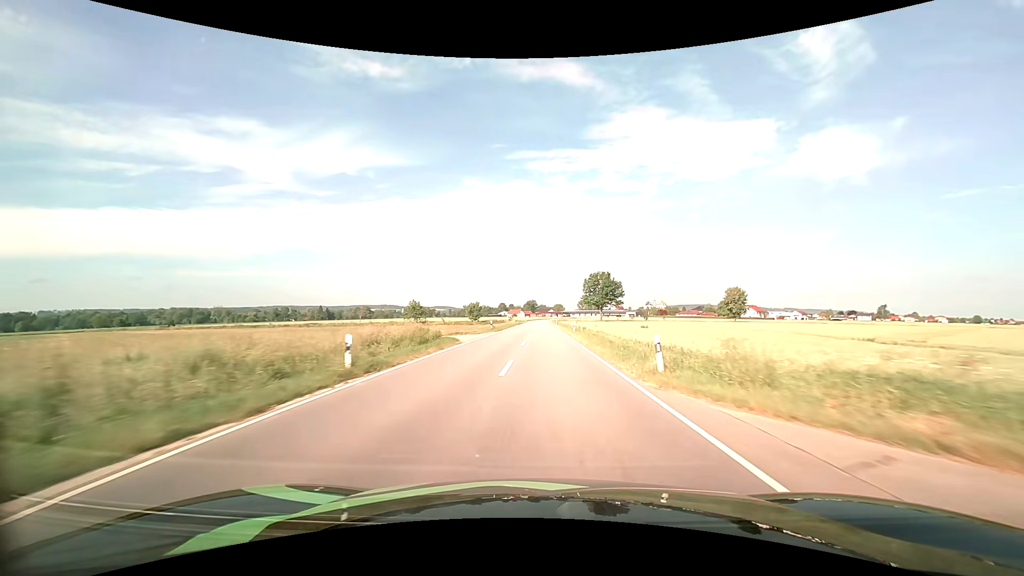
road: tertiary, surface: asphalt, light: Day
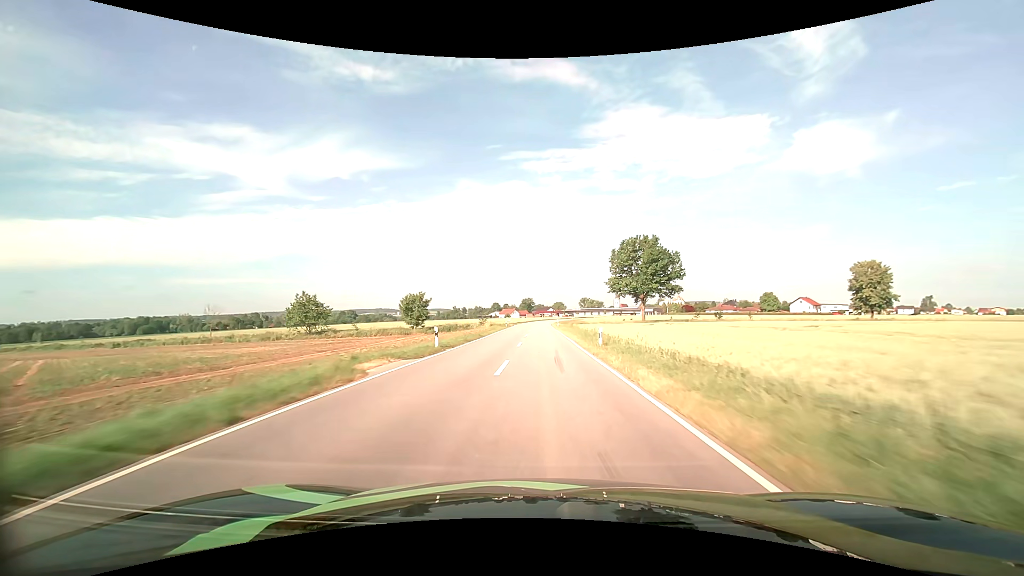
(+0.4, +71.7) m; 0°
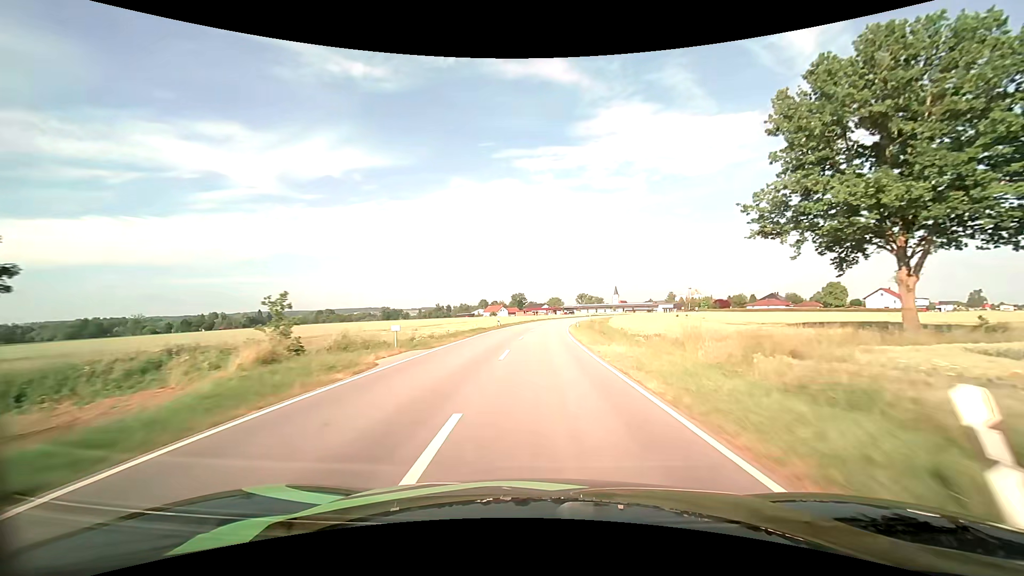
(-0.1, +68.7) m; +1°
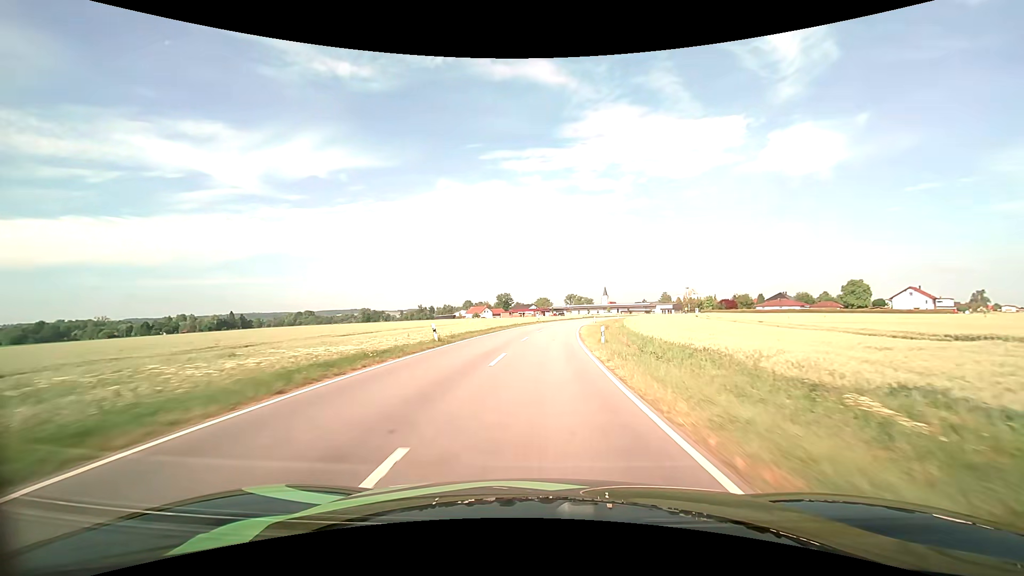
(+0.2, +25.5) m; +2°
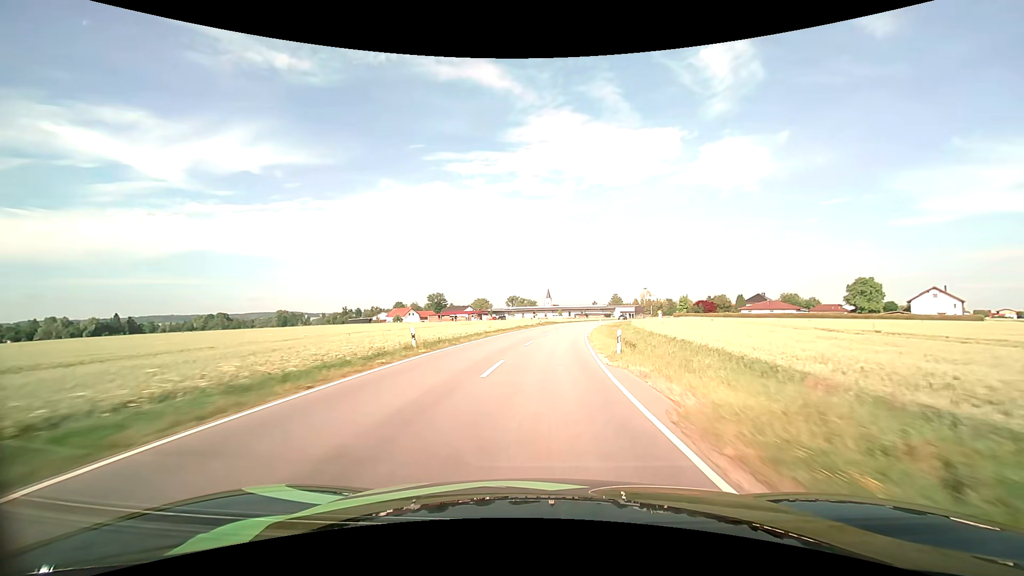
(+2.1, +49.7) m; +6°
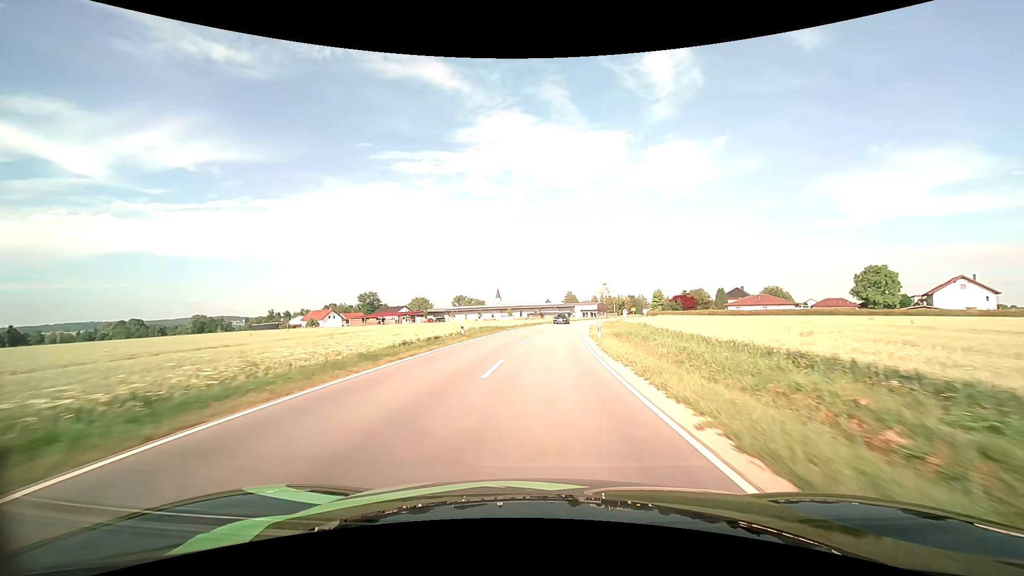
(+1.6, +36.1) m; +6°
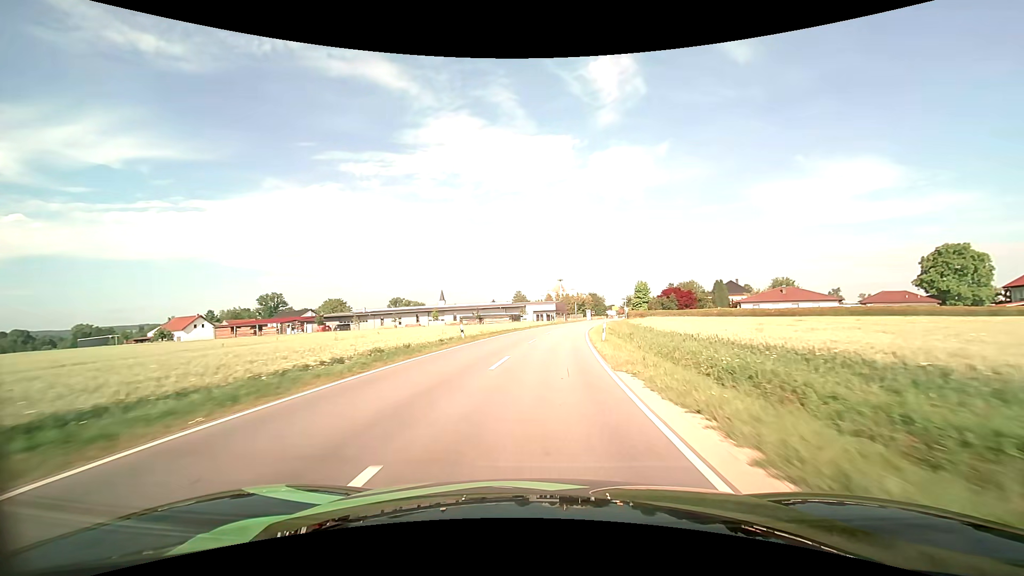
(+2.7, +45.8) m; +6°
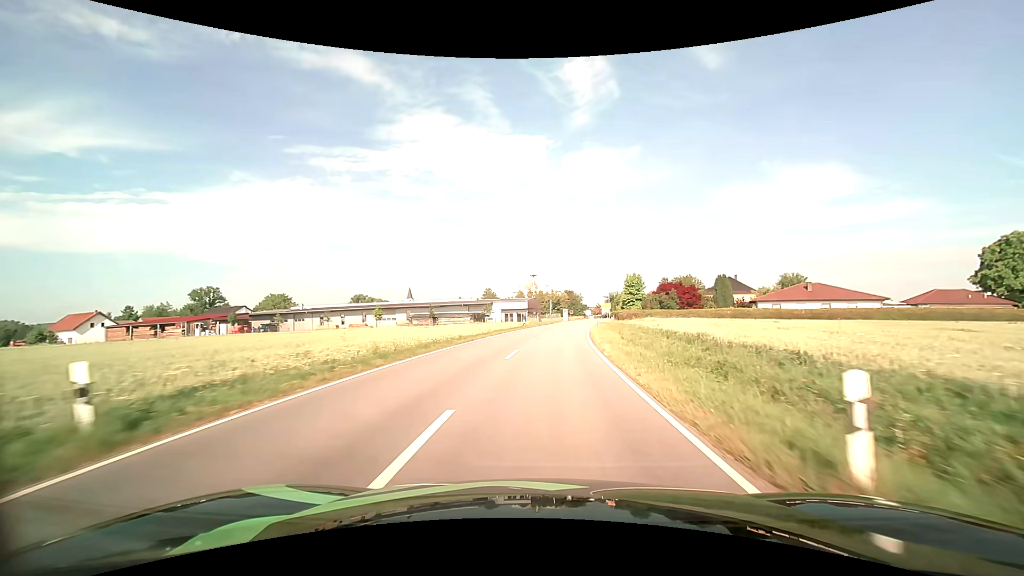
(+0.6, +21.3) m; +3°
(0, +10) (+1, +20) (+1, +30) (+2, +40) (+3, +50) (+5, +60) (+6, +70) (+8, +80) (+9, +89) (+11, +99) m
